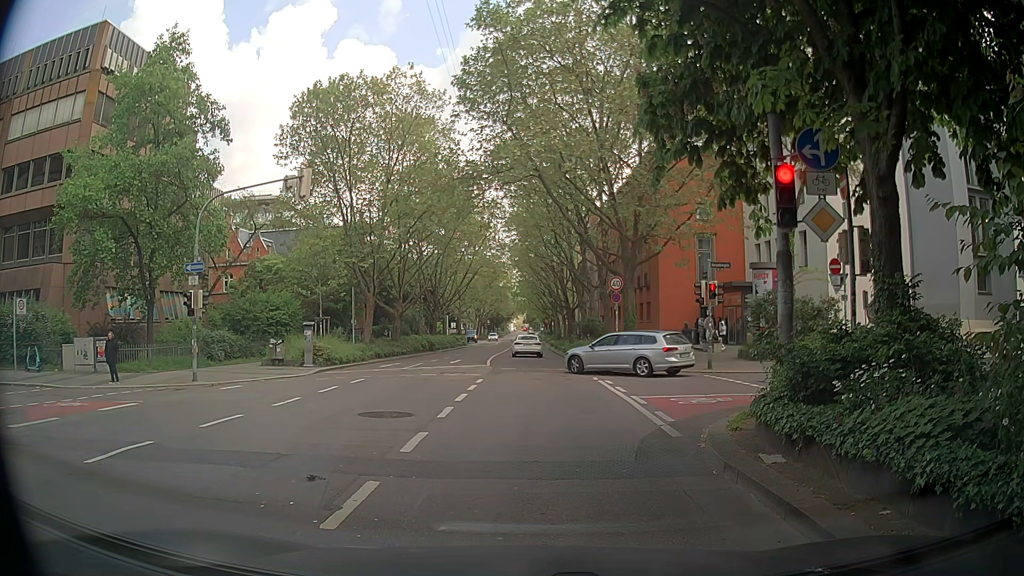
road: secondary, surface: asphalt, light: Day
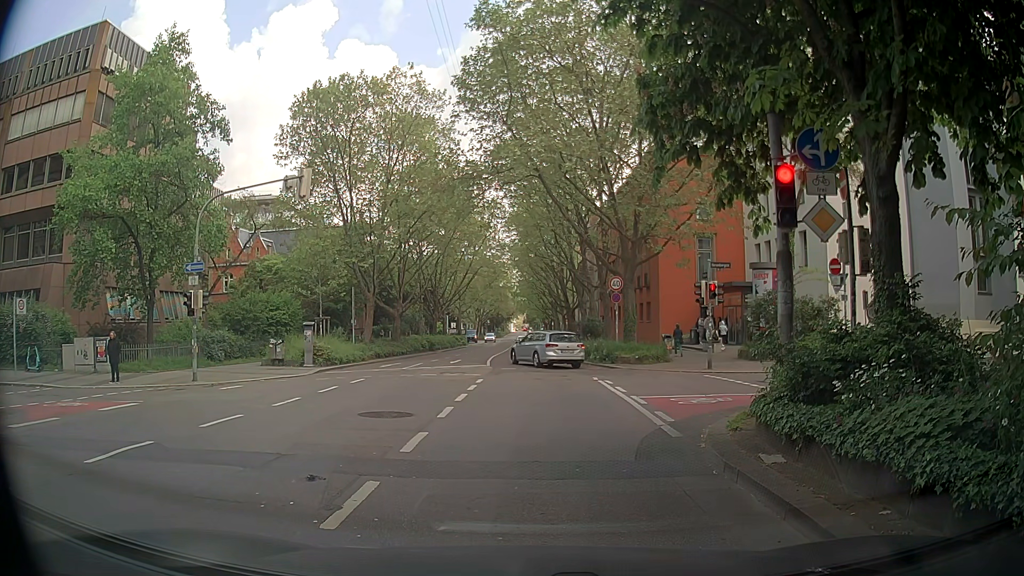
(0.0, 0.0) m; 0°
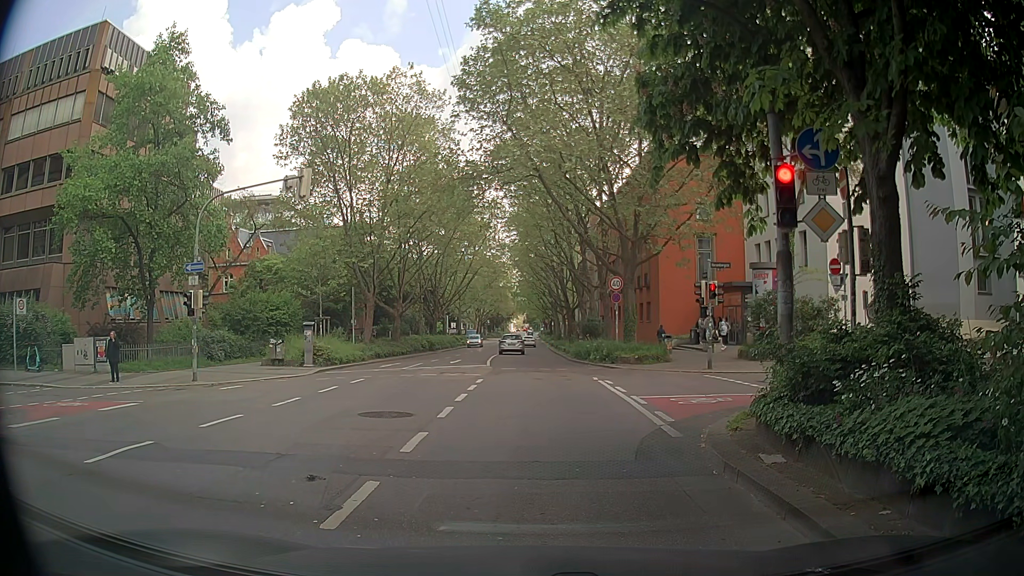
(0.0, 0.0) m; 0°
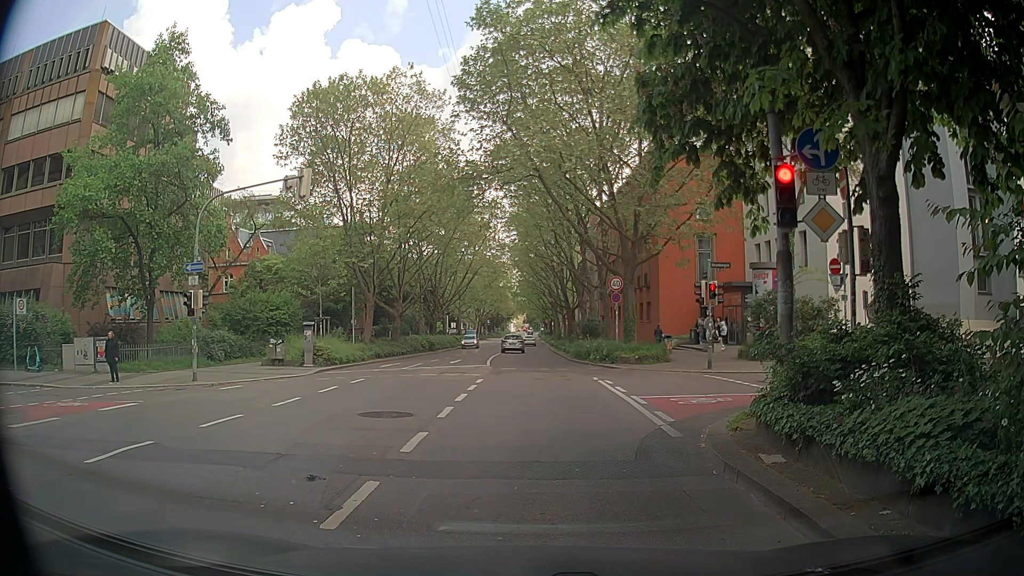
(0.0, 0.0) m; 0°
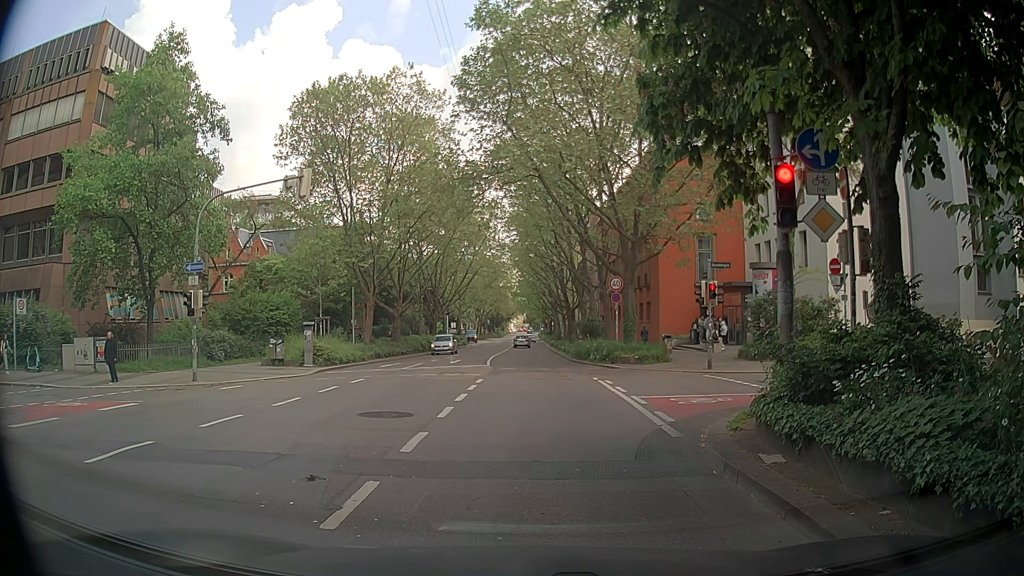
(0.0, 0.0) m; 0°
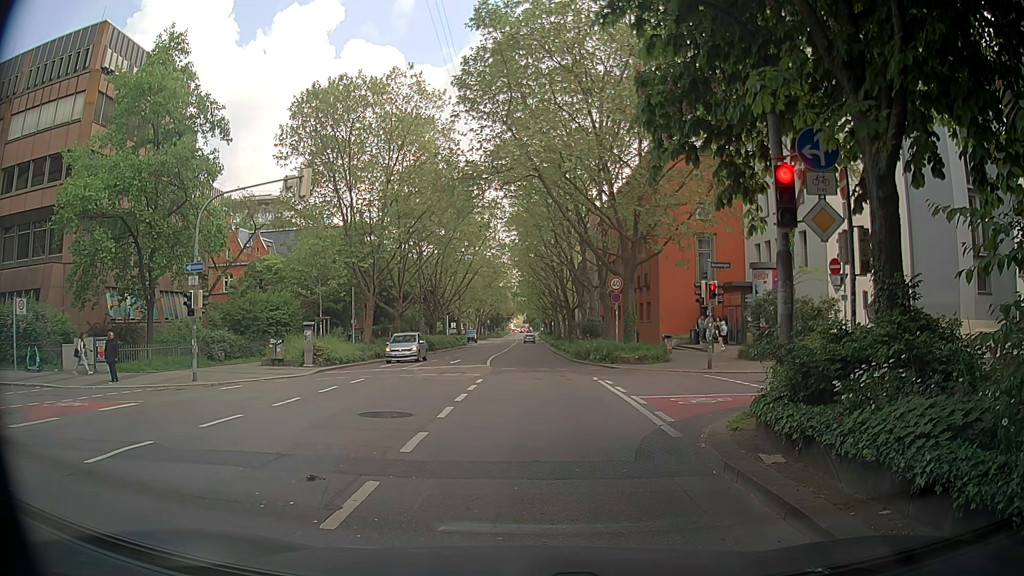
(0.0, 0.0) m; 0°
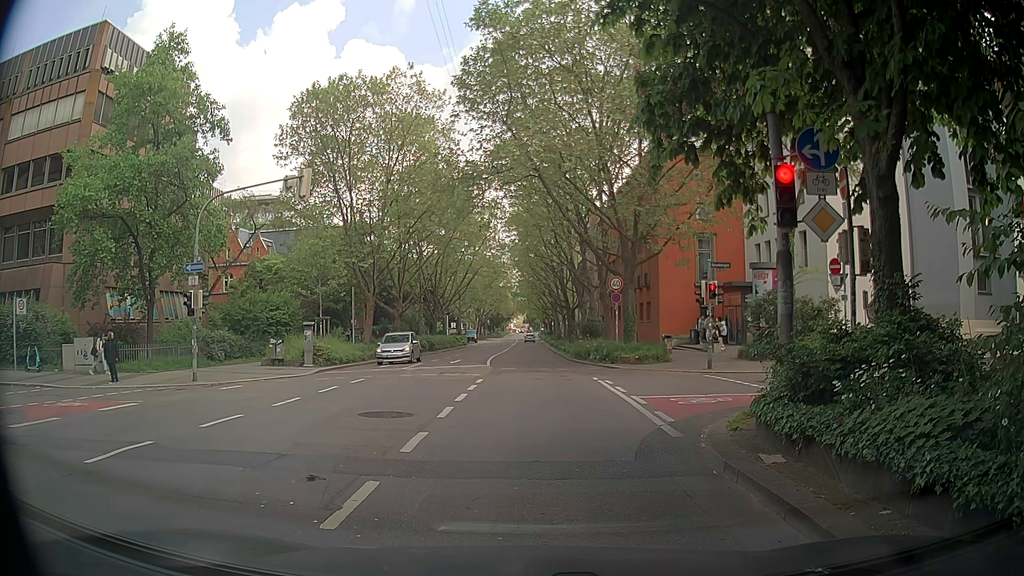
(0.0, 0.0) m; 0°
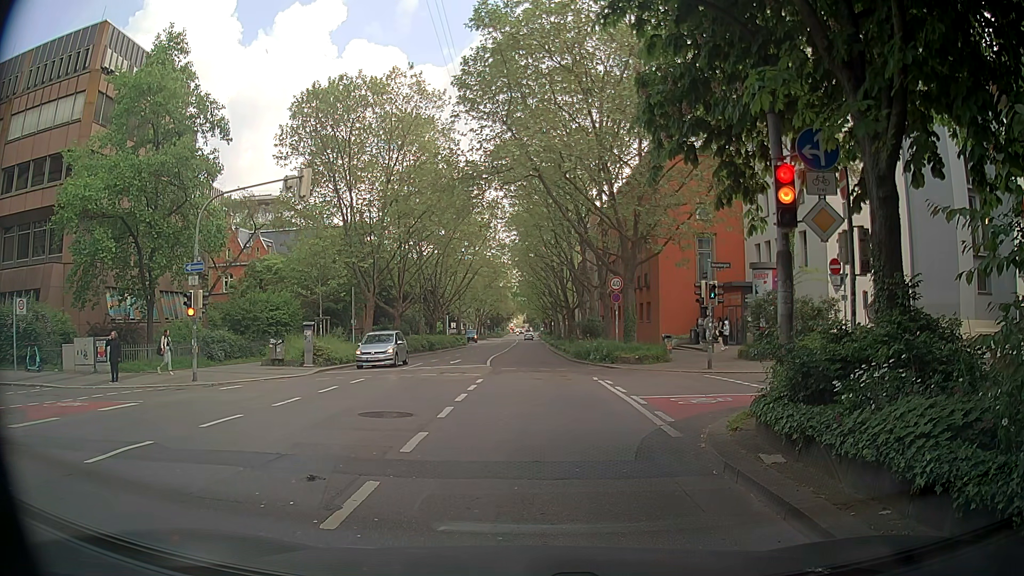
(0.0, 0.0) m; 0°
(0, +10) (0, +20) (0, +30) (0, +40) (0, +50) (-1, +60) (-1, +70) (-1, +80) (-1, +90) (-1, +100) m
